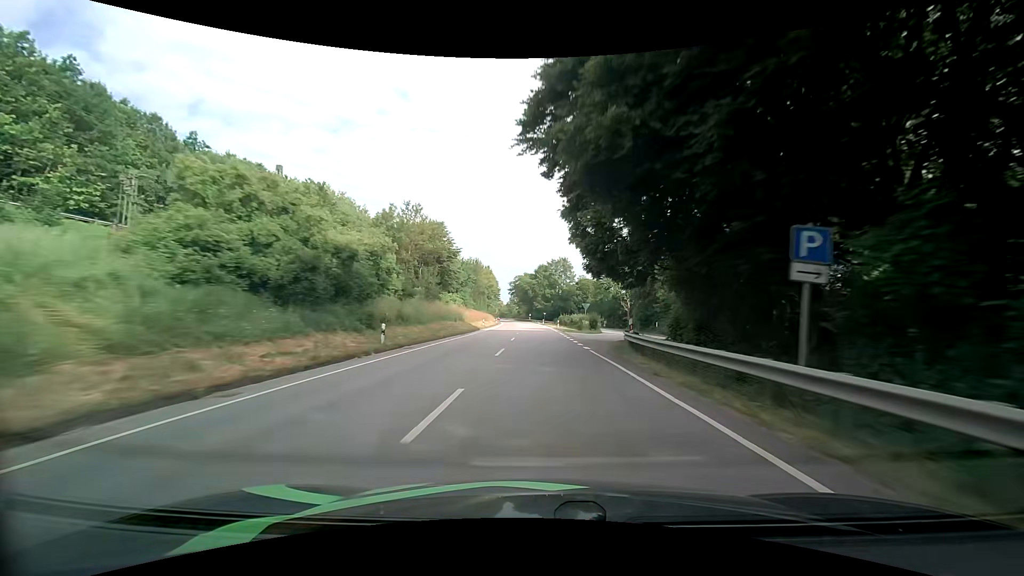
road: primary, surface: asphalt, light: Day
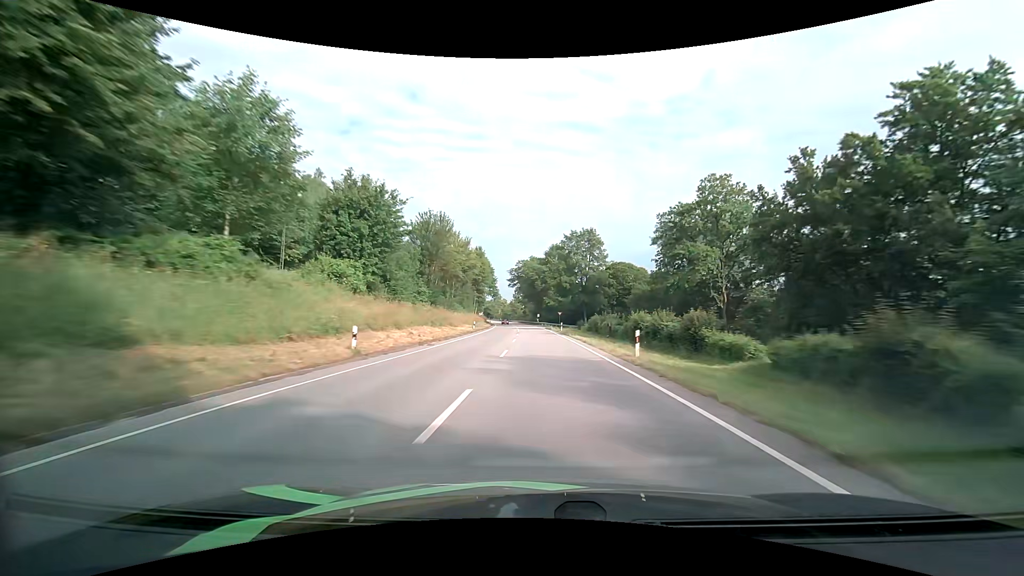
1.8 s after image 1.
(-0.6, +49.0) m; -1°
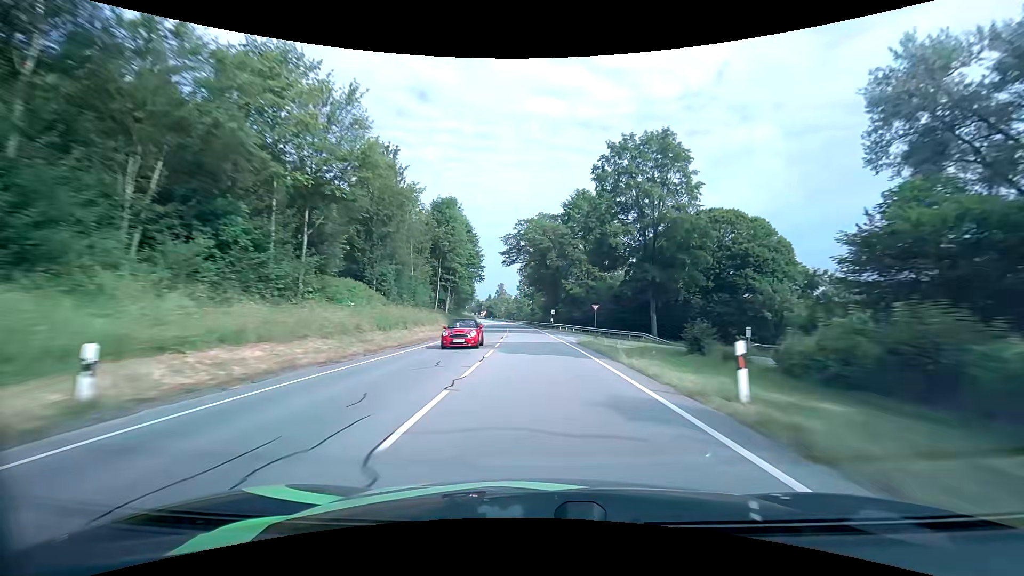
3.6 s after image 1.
(-0.3, +49.5) m; -1°
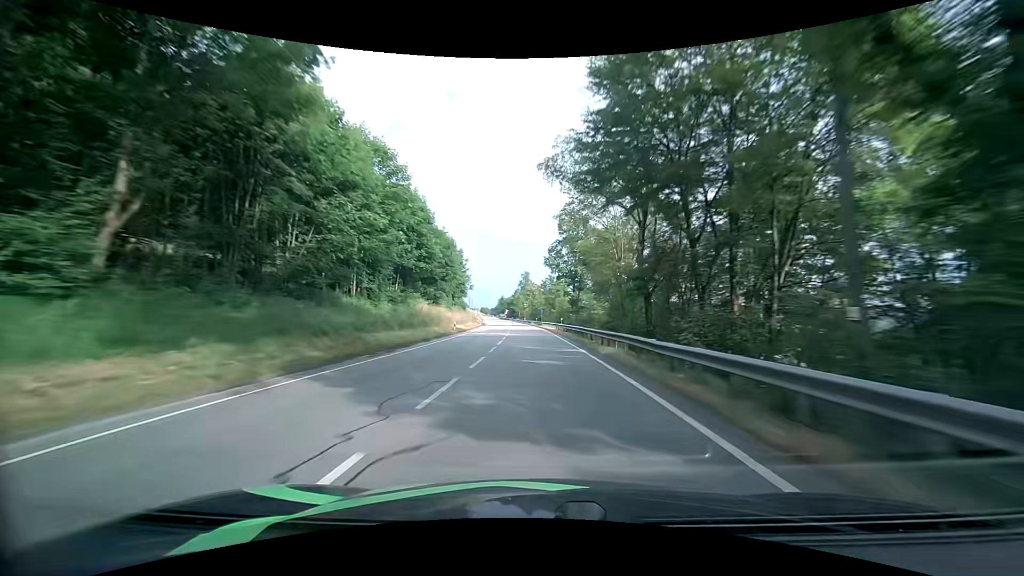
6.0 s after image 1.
(-2.5, +65.4) m; -4°
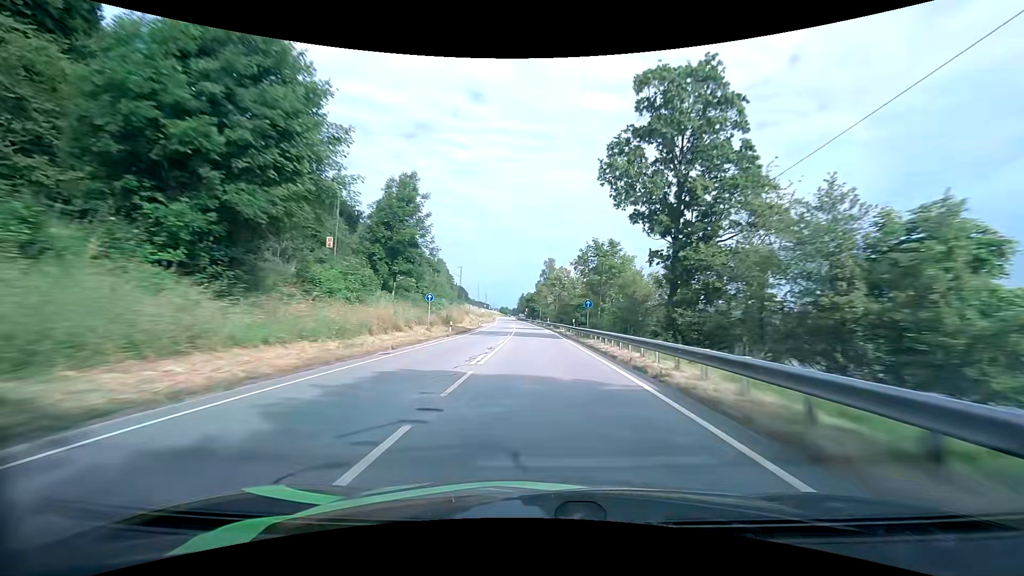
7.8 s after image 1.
(-0.9, +47.7) m; -2°
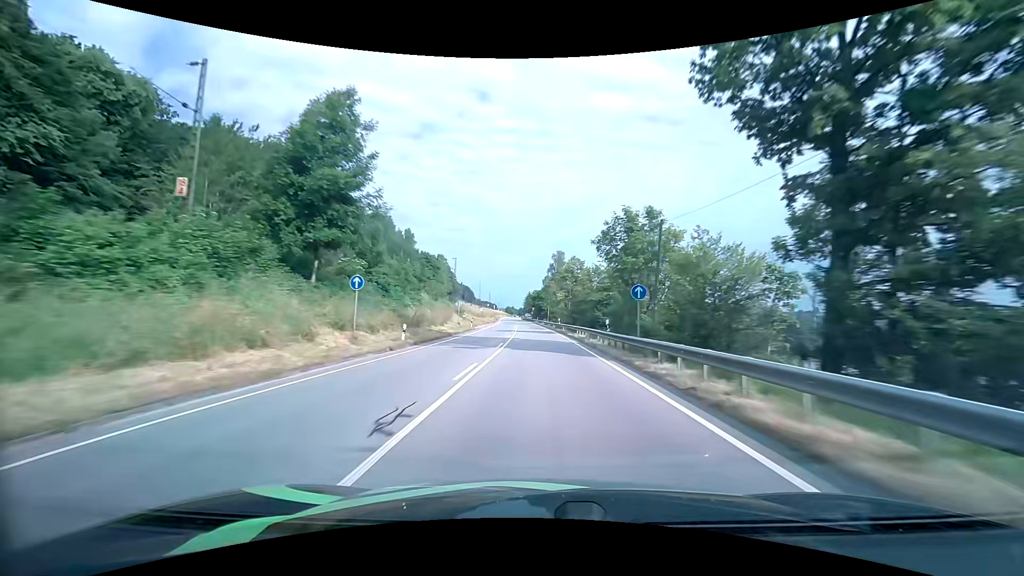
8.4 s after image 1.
(-0.1, +15.9) m; -1°
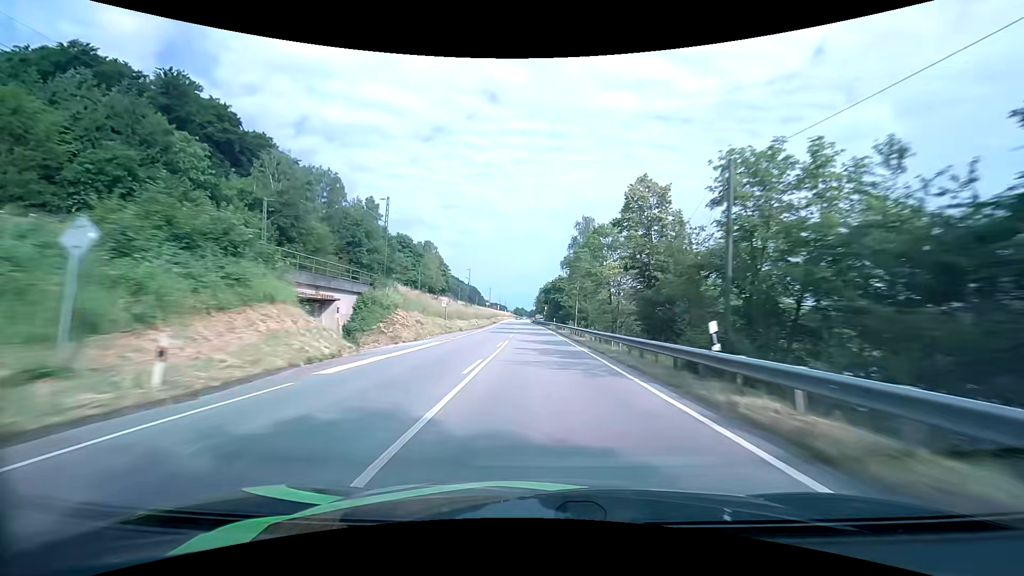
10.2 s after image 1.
(-1.0, +47.8) m; -2°
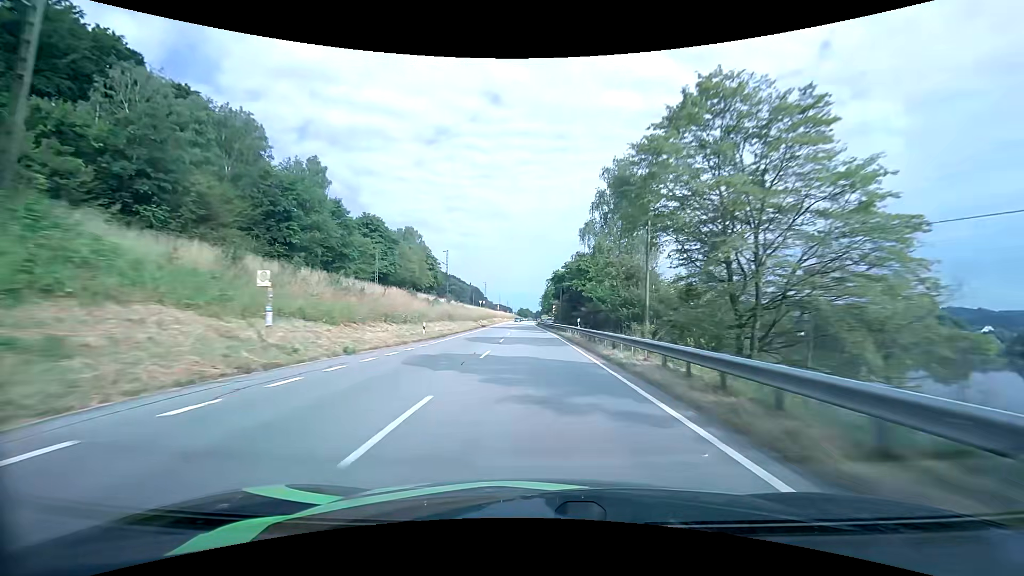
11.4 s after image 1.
(-0.1, +32.2) m; -1°
(0, +10) (0, +20) (0, +30) (-1, +40) (-1, +50) (-1, +60) (-2, +70) (-2, +80) (-2, +90) (-3, +100) m
